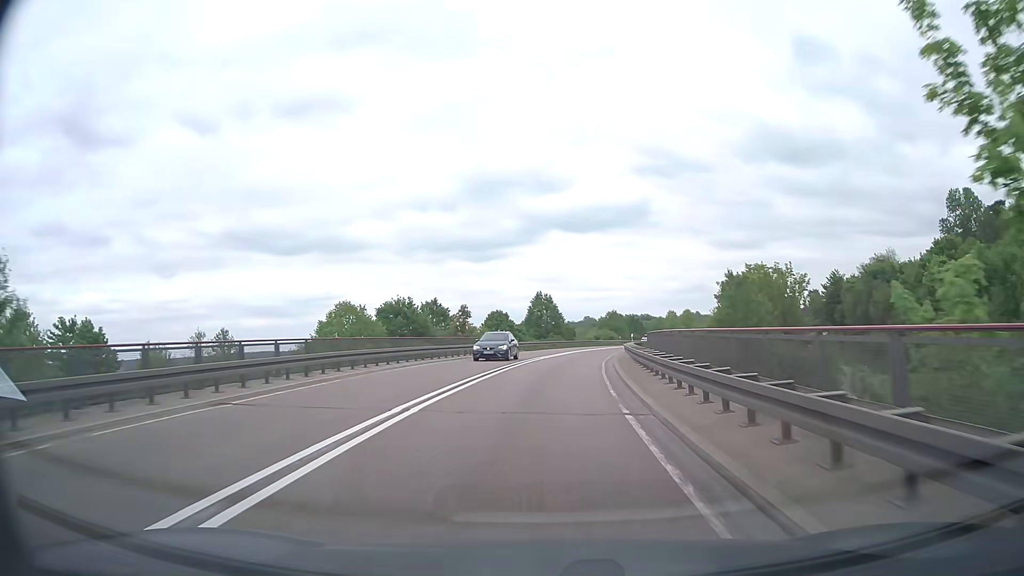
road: trunk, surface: asphalt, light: Day
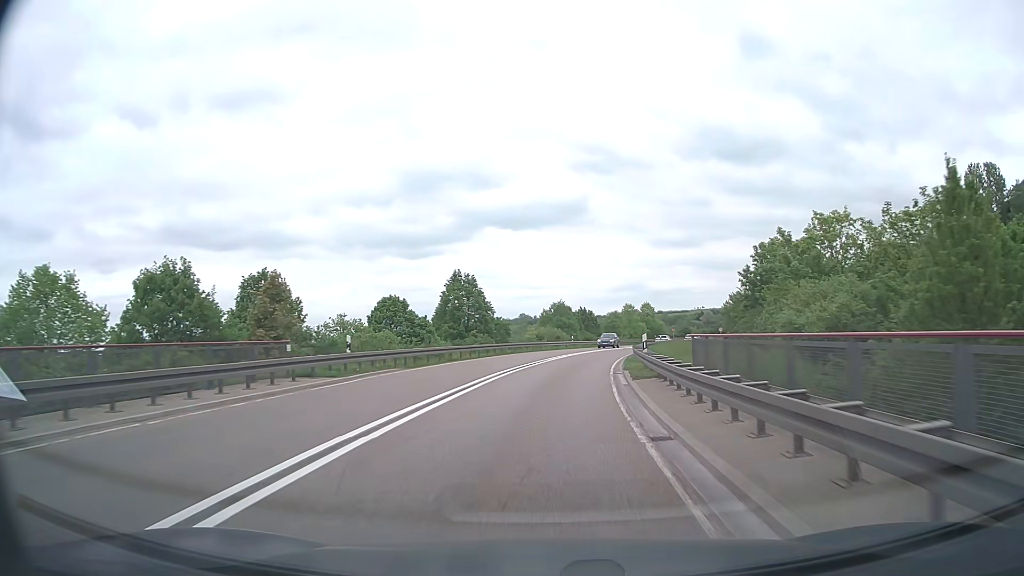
(+1.3, +28.7) m; +5°
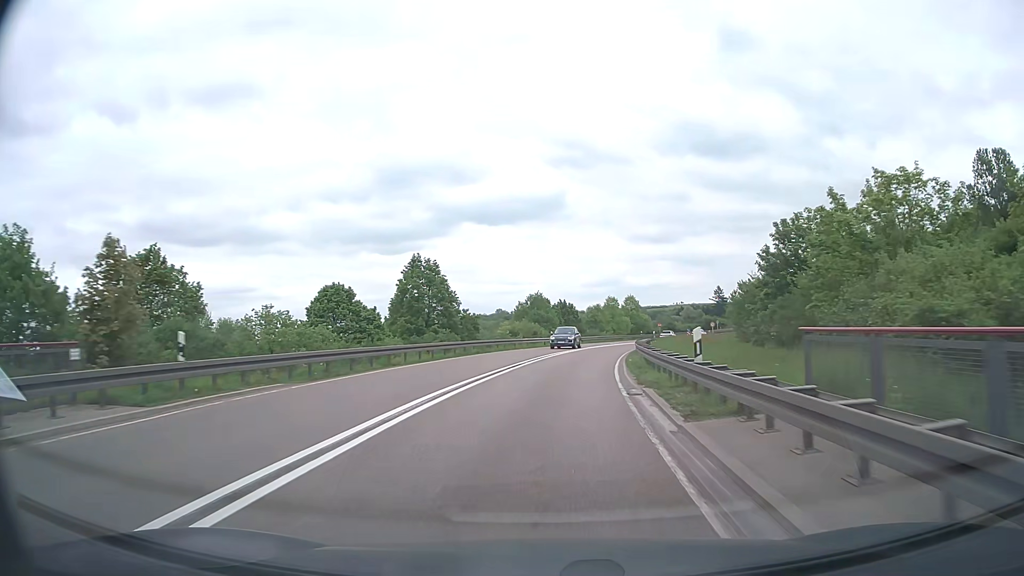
(+0.2, +9.5) m; +2°
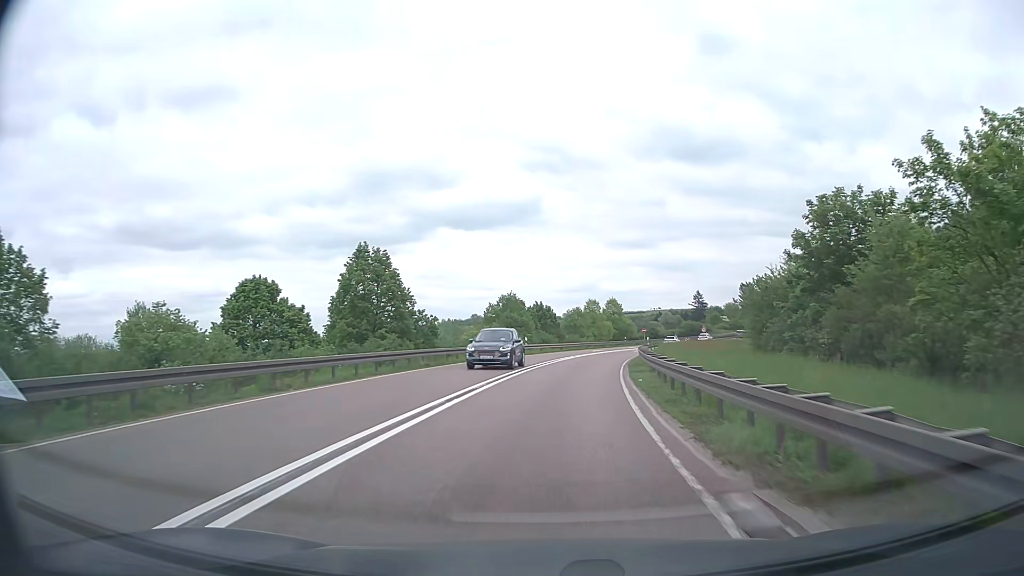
(+0.1, +9.6) m; +2°
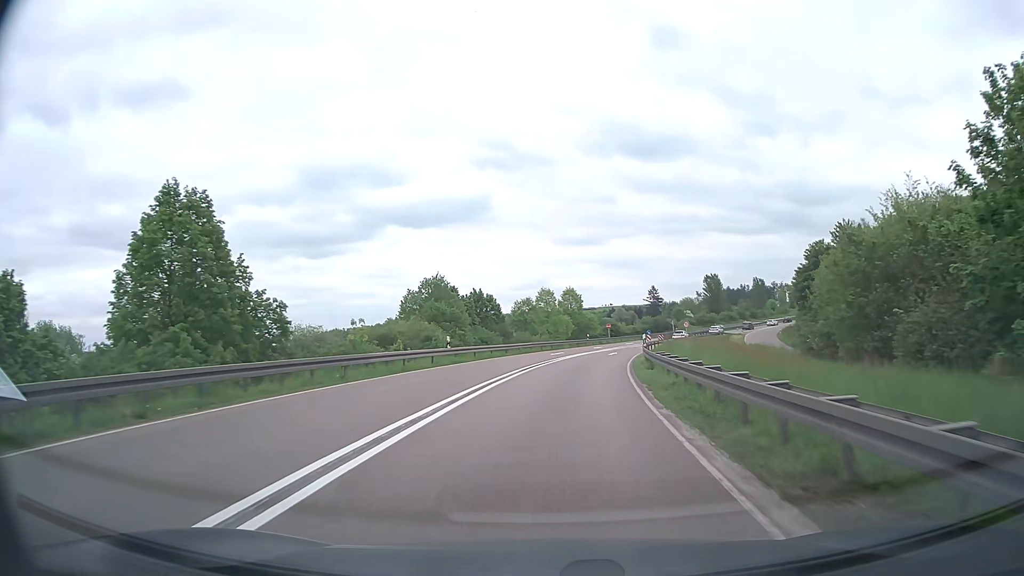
(+0.7, +19.4) m; +4°
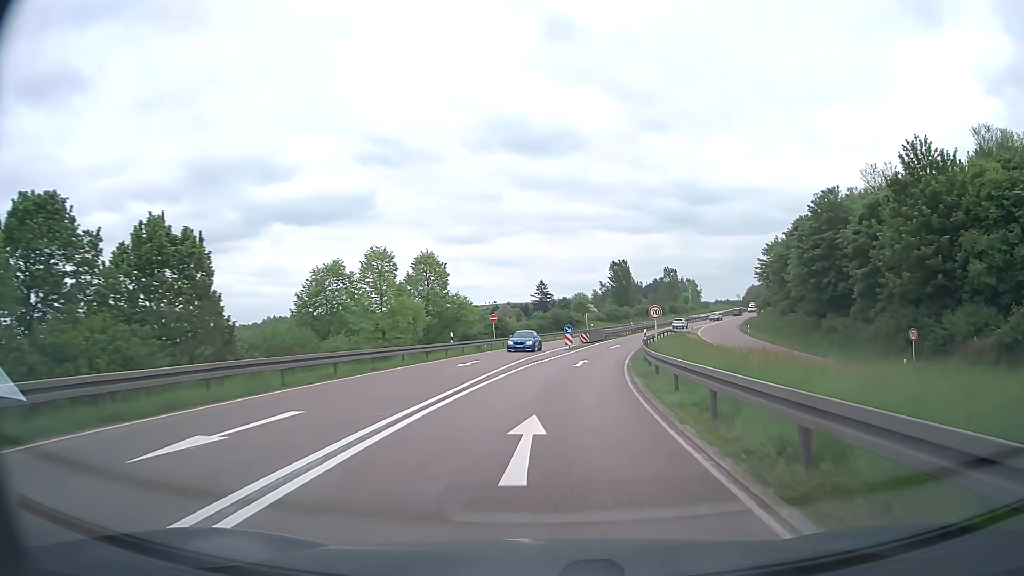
(+3.5, +40.2) m; +10°
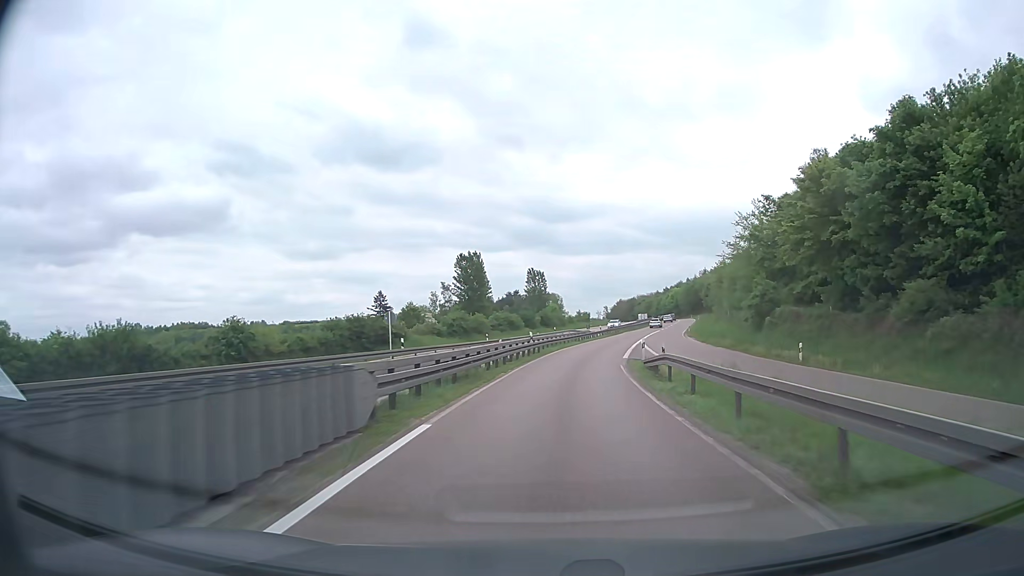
(+5.6, +52.3) m; +13°
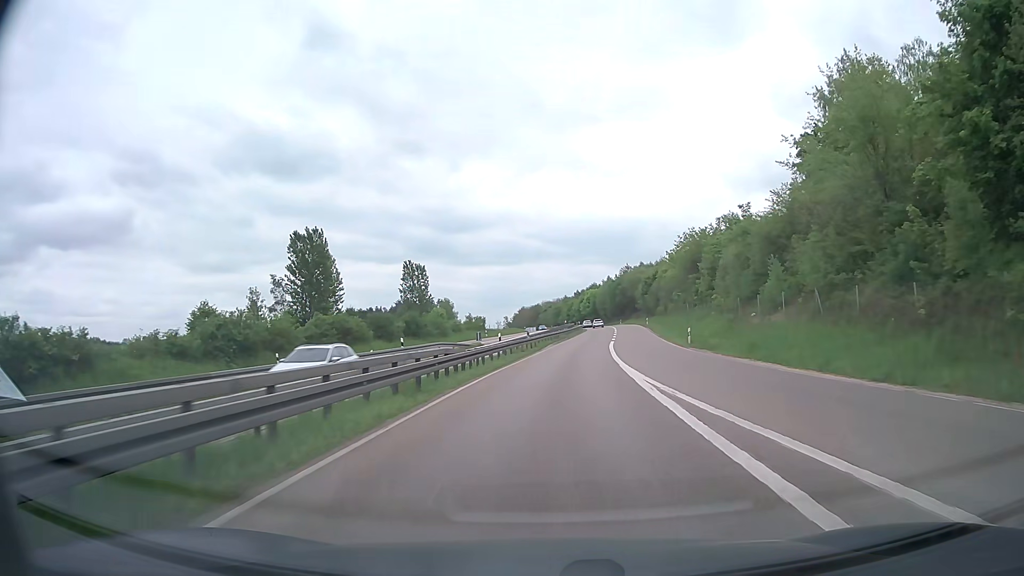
(+3.5, +43.9) m; +9°
(0, +10) (0, +20) (+1, +30) (+2, +40) (+3, +50) (+4, +60) (+5, +70) (+6, +80) (+7, +90) (+8, +100) m
